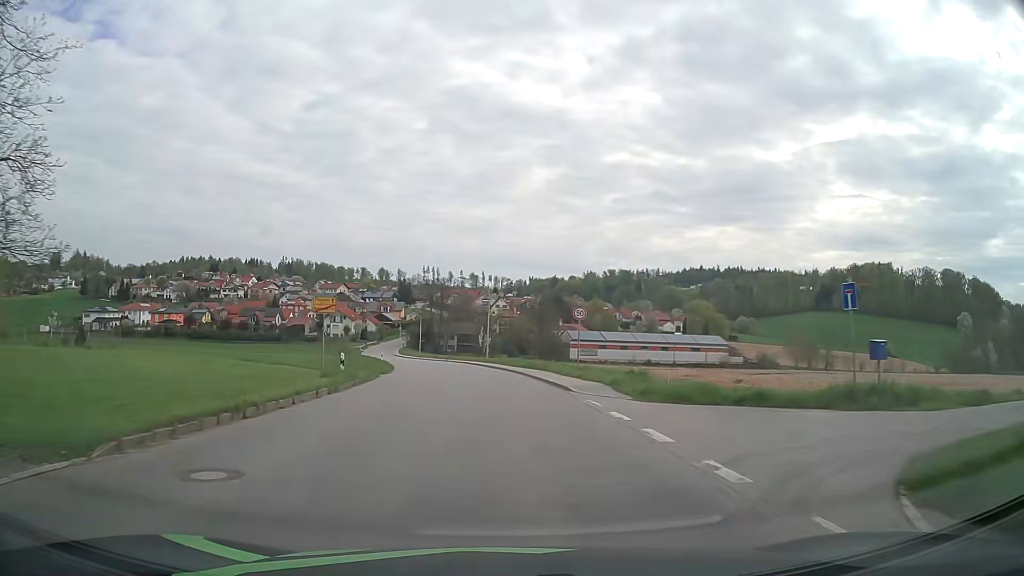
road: tertiary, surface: asphalt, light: Day
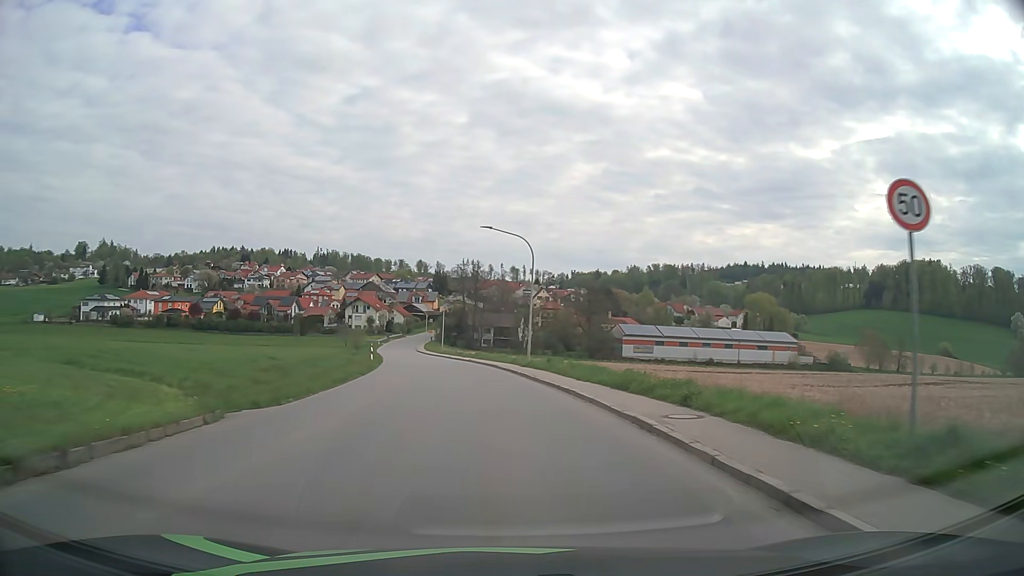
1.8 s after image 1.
(-0.5, +23.2) m; -3°
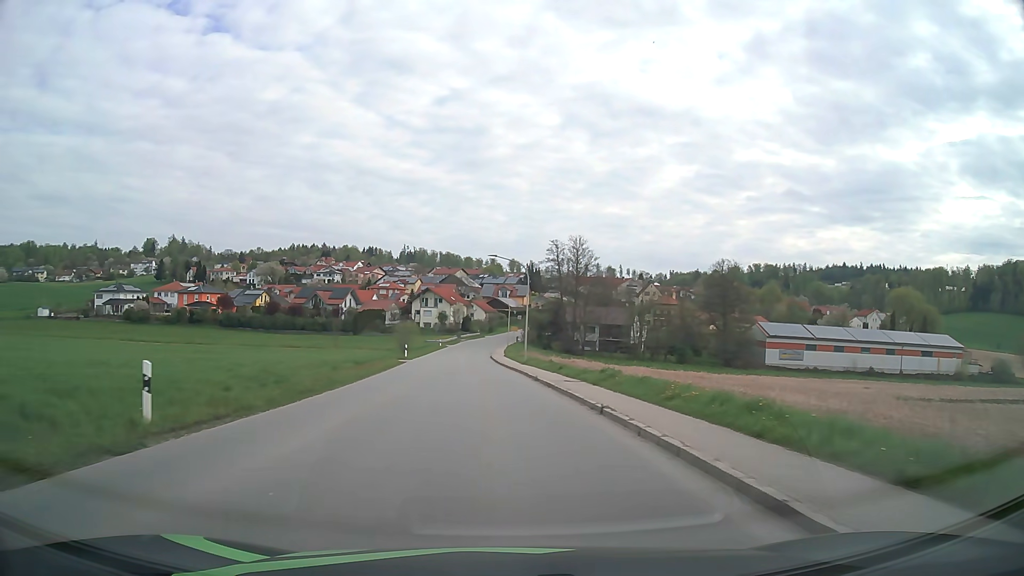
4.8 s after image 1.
(-2.6, +38.4) m; -8°
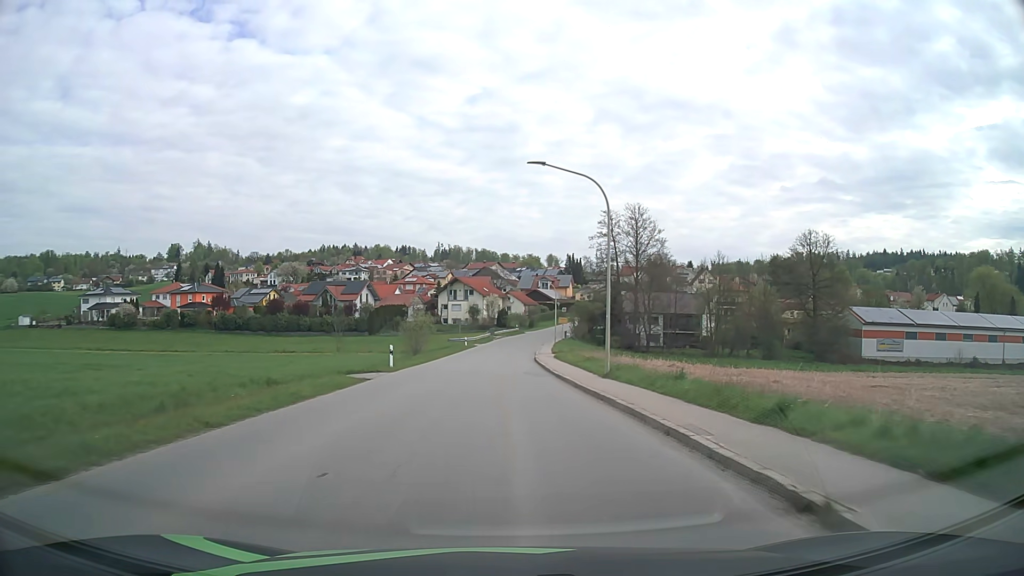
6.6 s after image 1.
(-0.8, +22.9) m; -3°
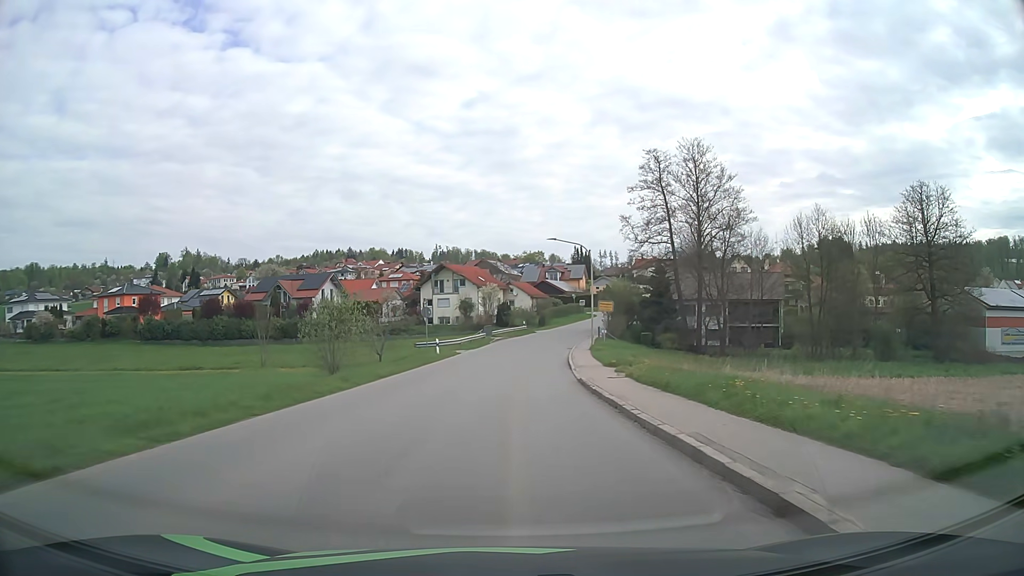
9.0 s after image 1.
(-0.1, +30.4) m; 0°
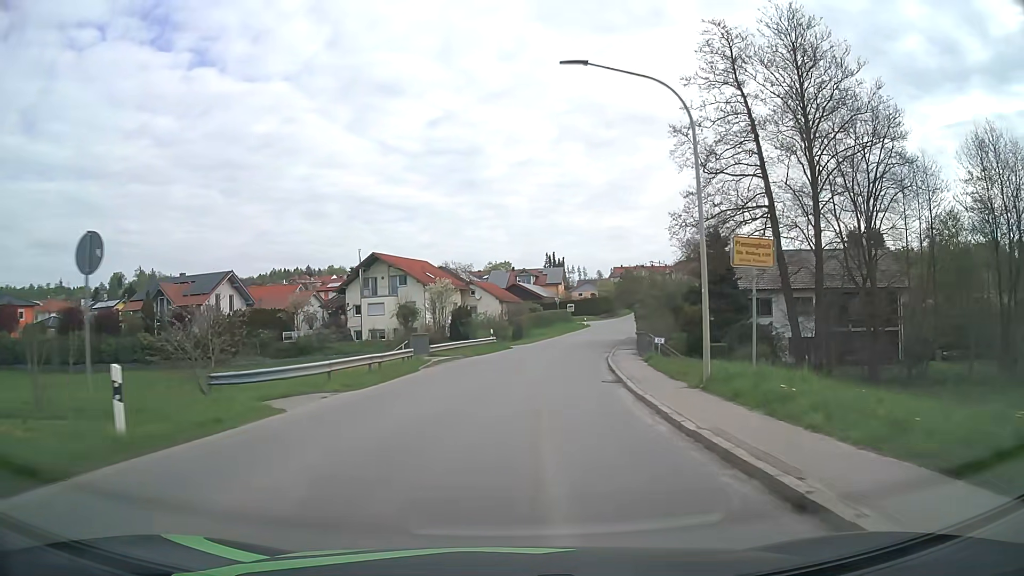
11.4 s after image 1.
(+0.5, +30.3) m; +3°
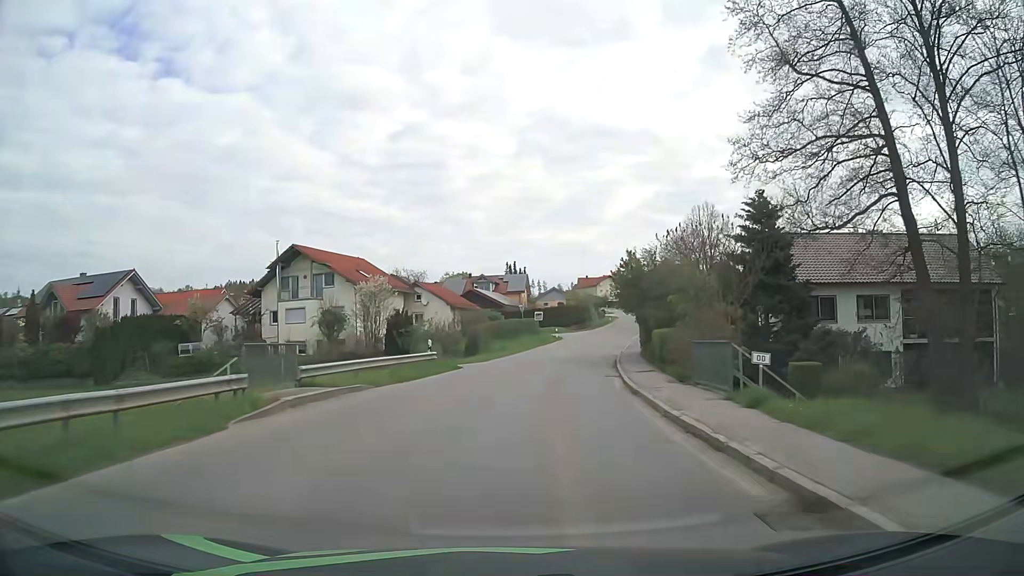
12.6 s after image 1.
(+0.4, +15.0) m; +3°
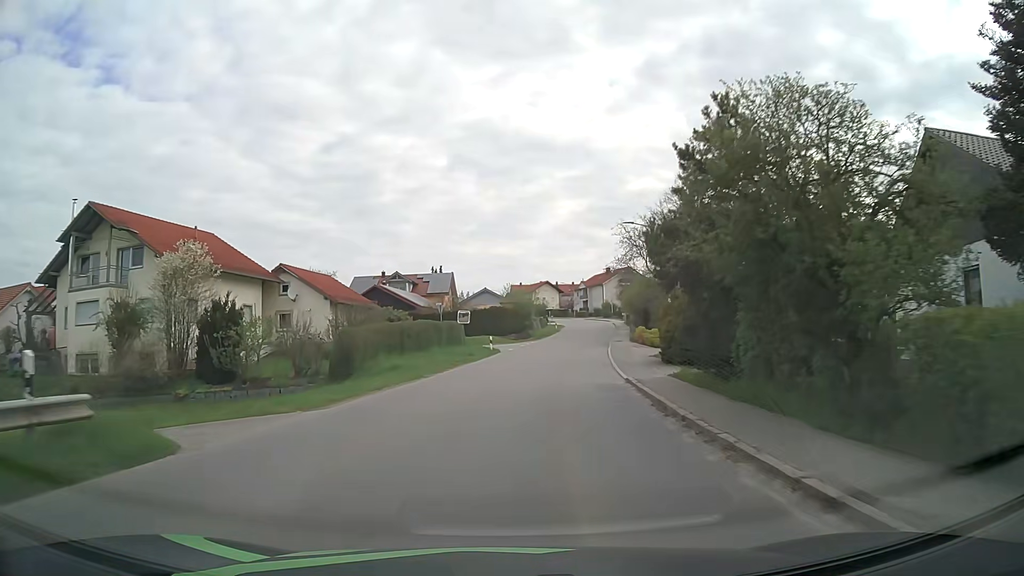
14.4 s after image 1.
(+1.2, +22.3) m; +6°
(0, +10) (+1, +20) (+2, +30) (+4, +40) (+5, +50) (+7, +60) (+9, +69) (+10, +79) (+12, +89) (+13, +99) m
